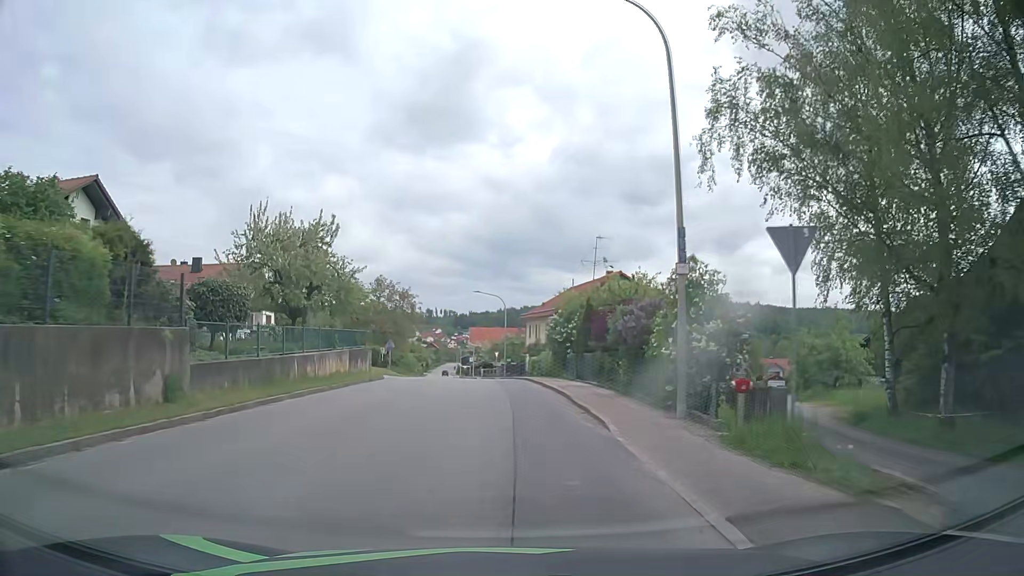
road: tertiary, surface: asphalt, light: Day
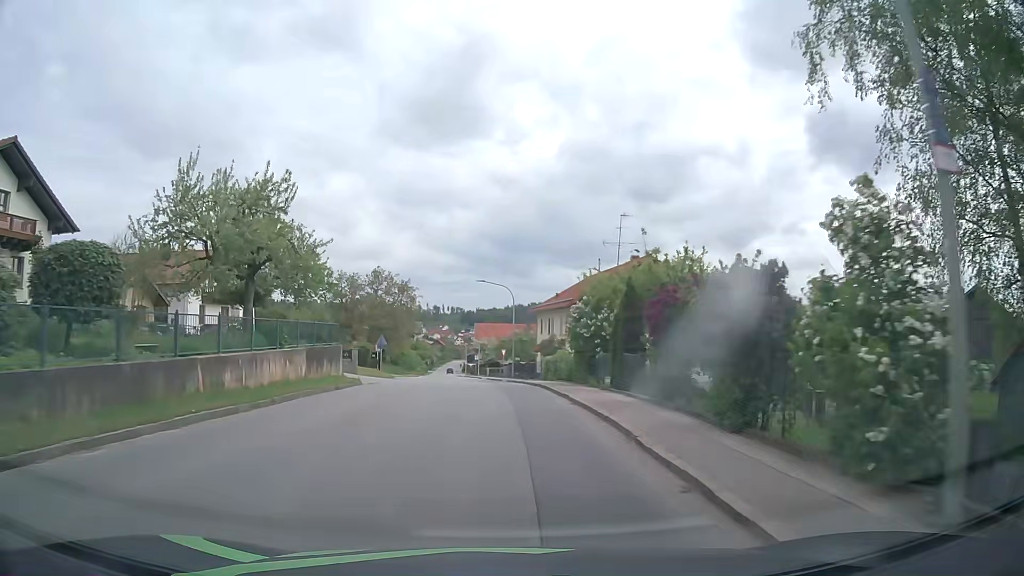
(-0.1, +7.4) m; -1°
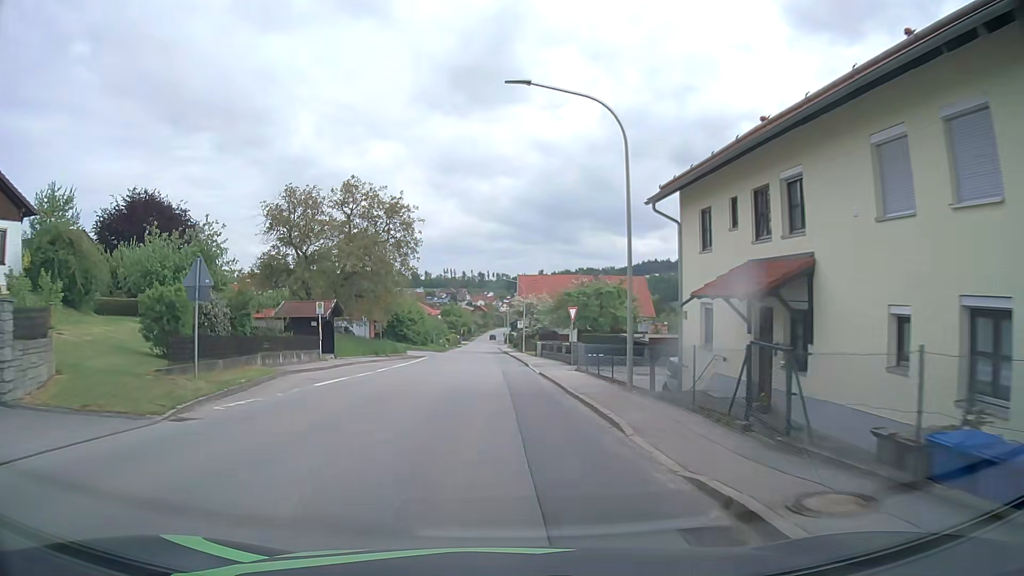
(-0.9, +35.7) m; -4°
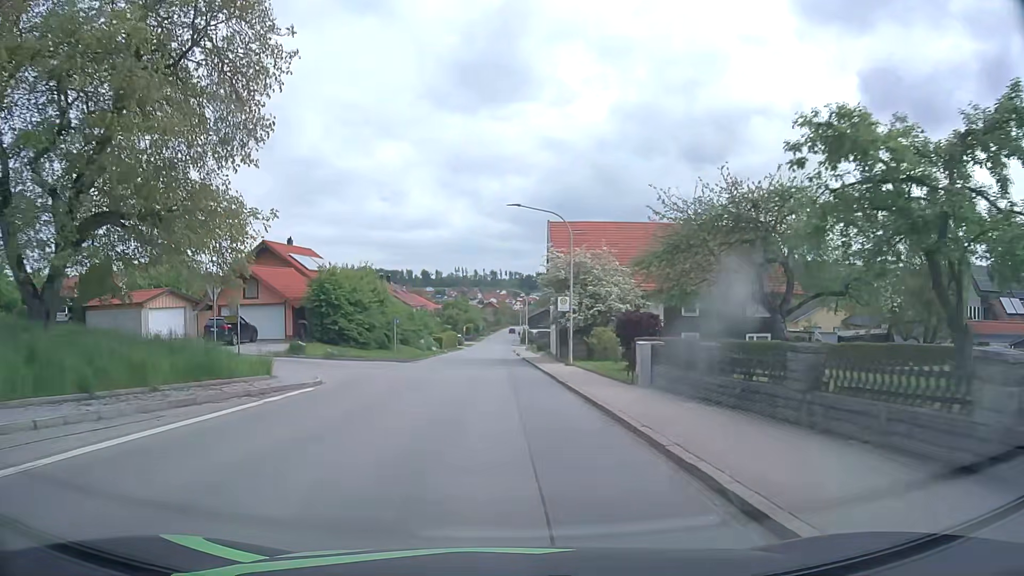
(-0.6, +35.1) m; -2°
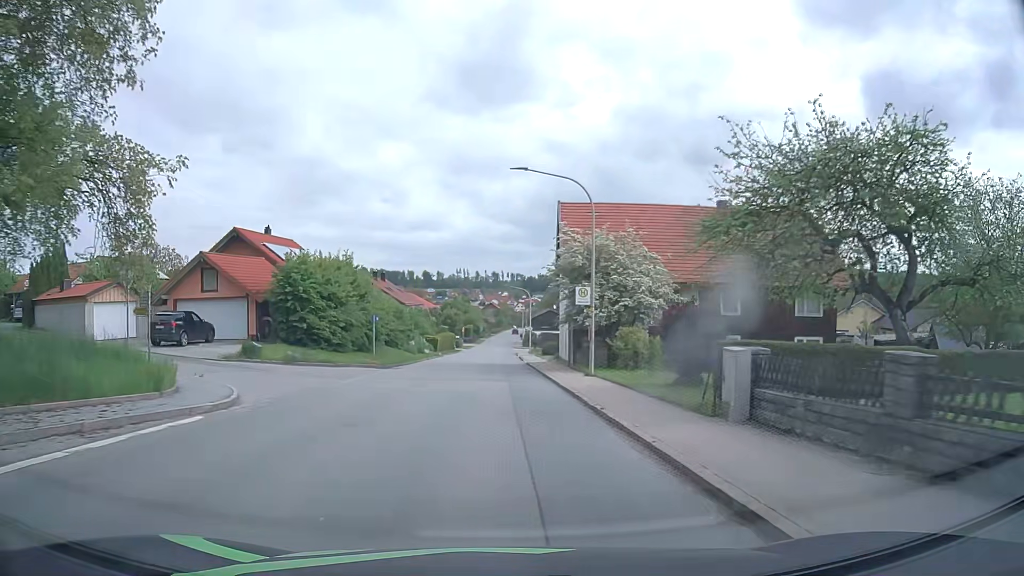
(0.0, +7.0) m; +1°
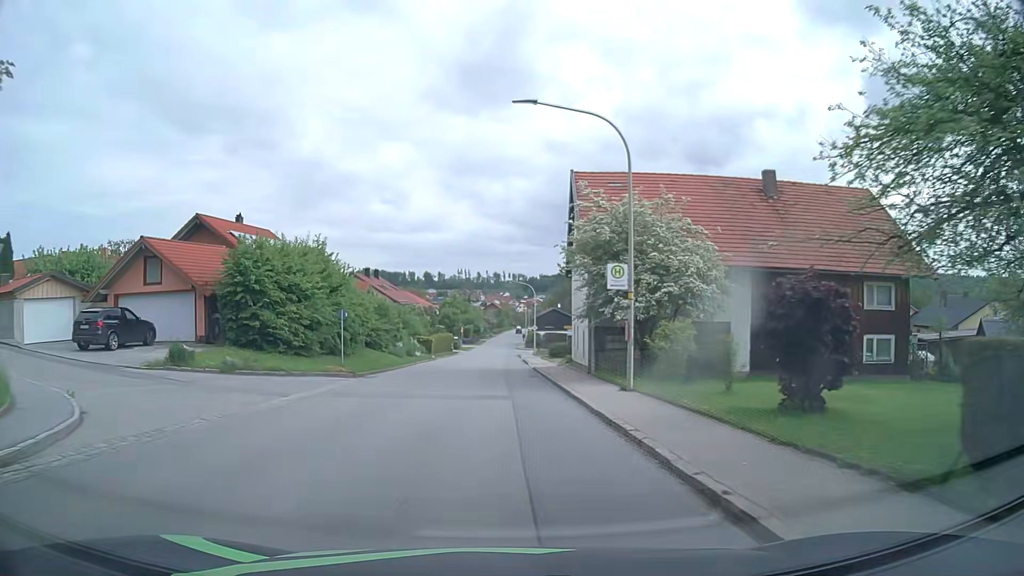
(0.0, +7.0) m; 0°
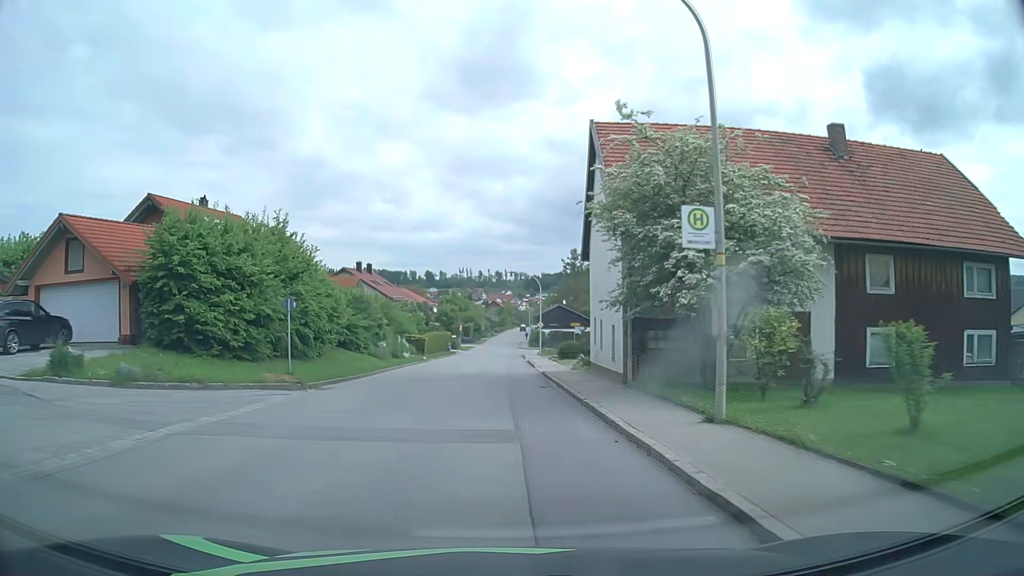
(0.0, +7.0) m; 0°
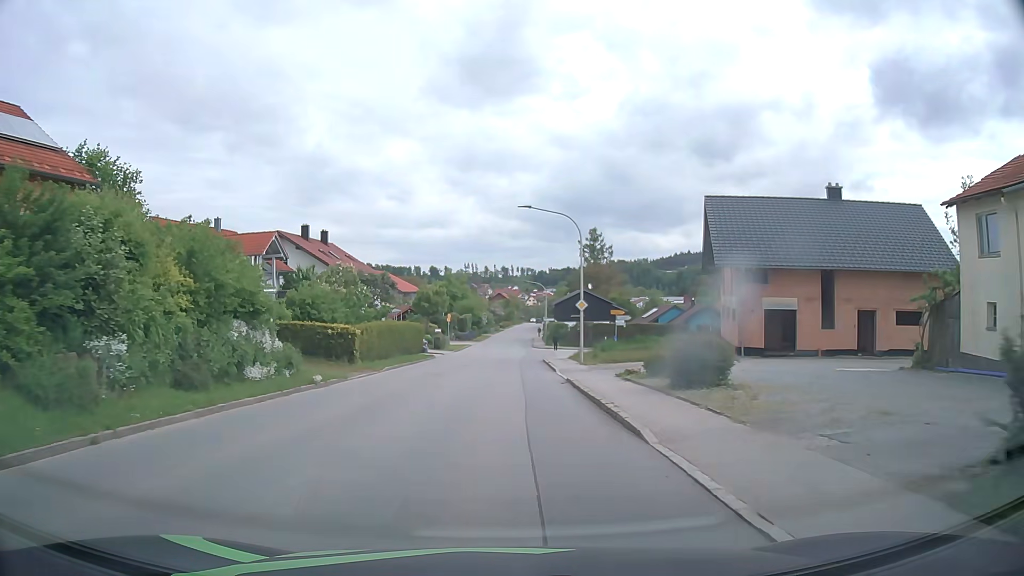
(-0.2, +27.7) m; -1°
(0, +10) (0, +20) (0, +30) (0, +40) (0, +50) (0, +60) (+1, +70) (+1, +80) (+1, +90) (+2, +100) m
